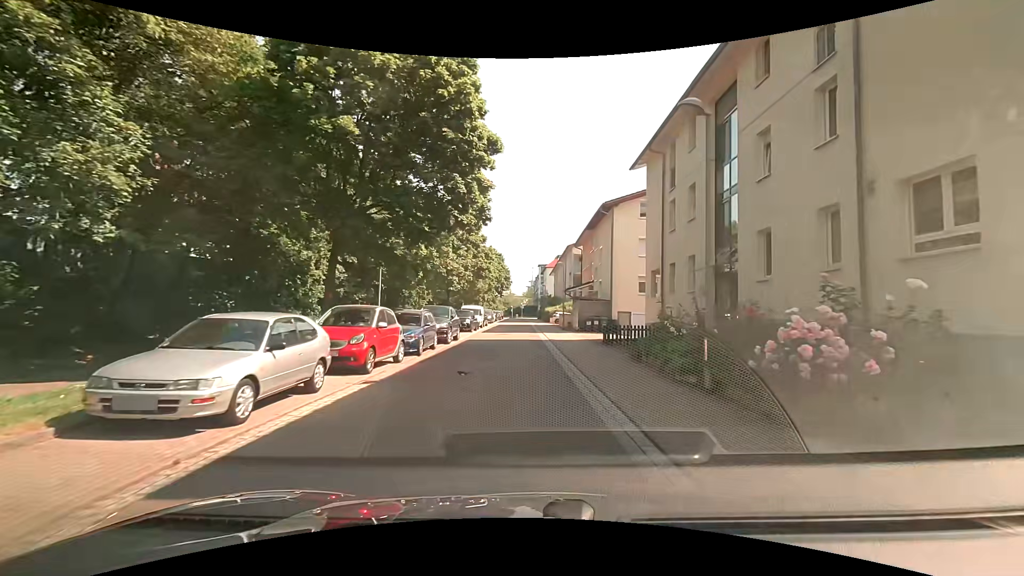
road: residential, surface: asphalt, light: Day
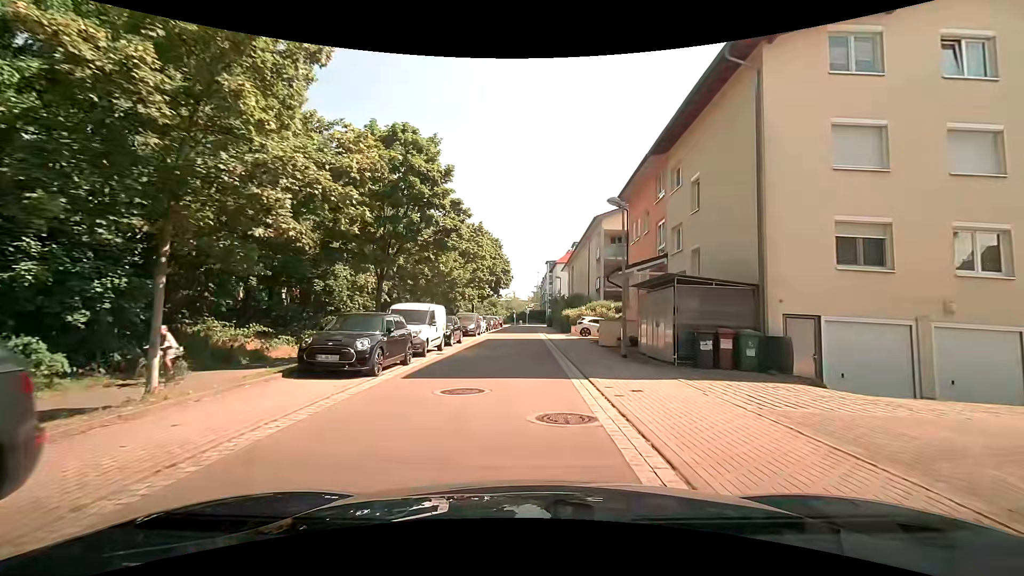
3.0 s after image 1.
(-0.1, +22.3) m; -2°
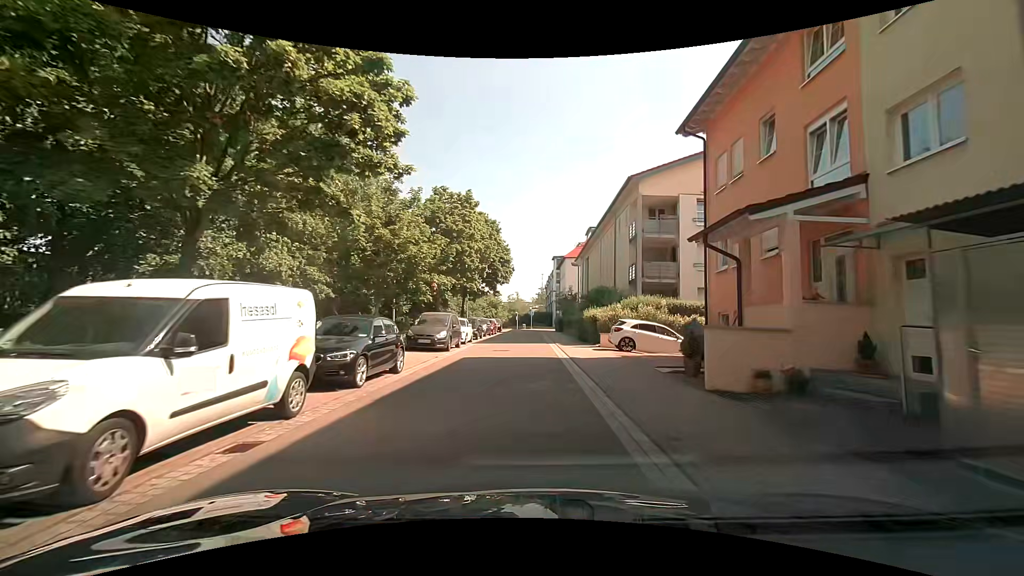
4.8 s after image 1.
(+0.3, +13.1) m; +1°
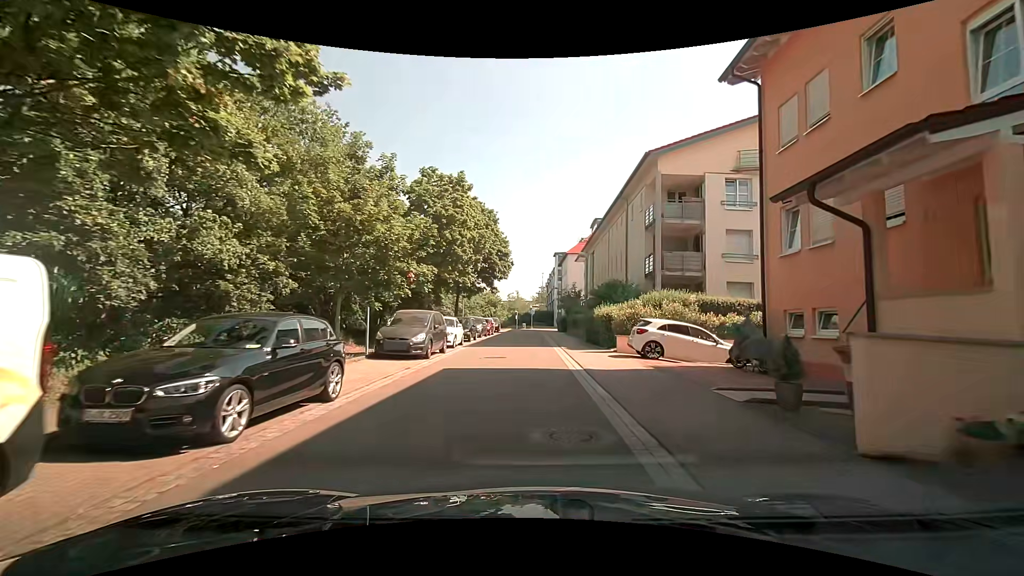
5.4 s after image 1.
(0.0, +4.4) m; 0°
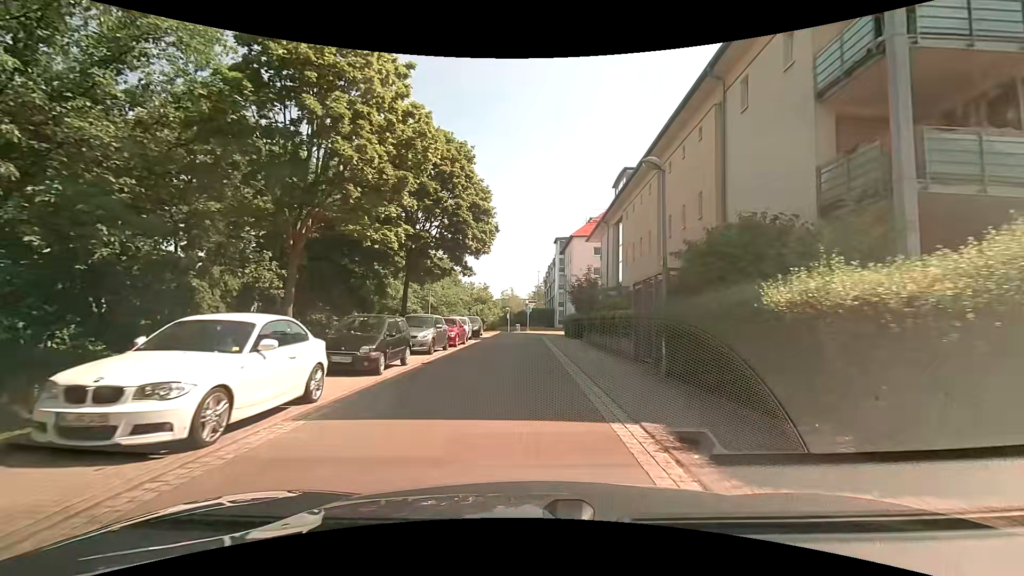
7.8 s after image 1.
(+0.2, +17.3) m; +2°
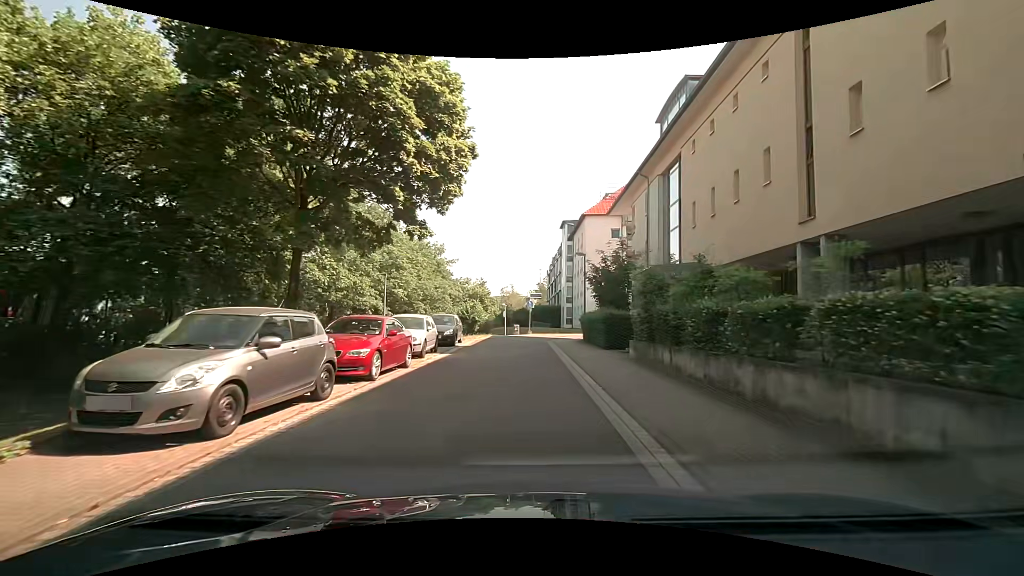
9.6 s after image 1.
(-0.2, +12.9) m; -2°
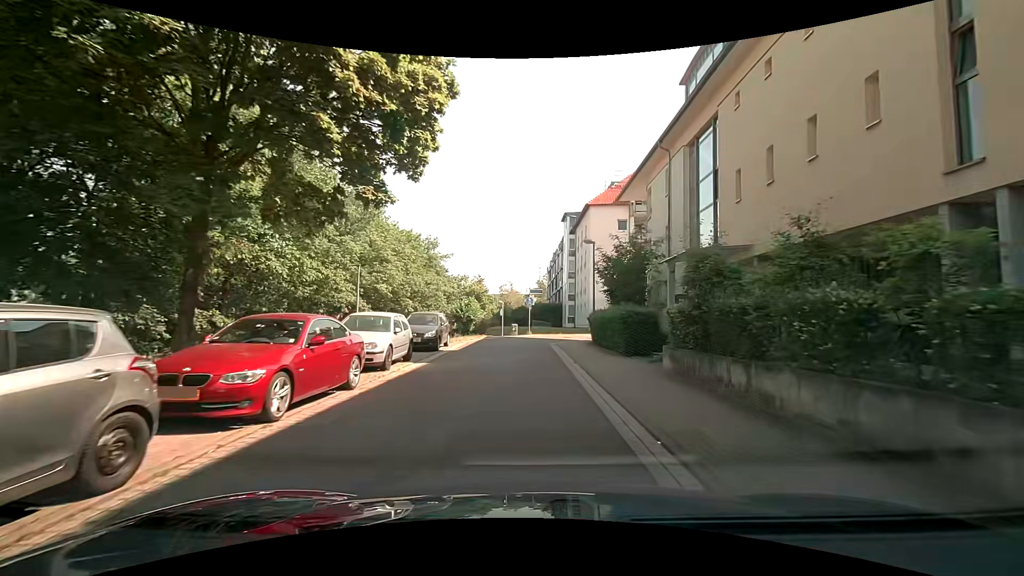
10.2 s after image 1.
(+0.1, +4.2) m; +2°
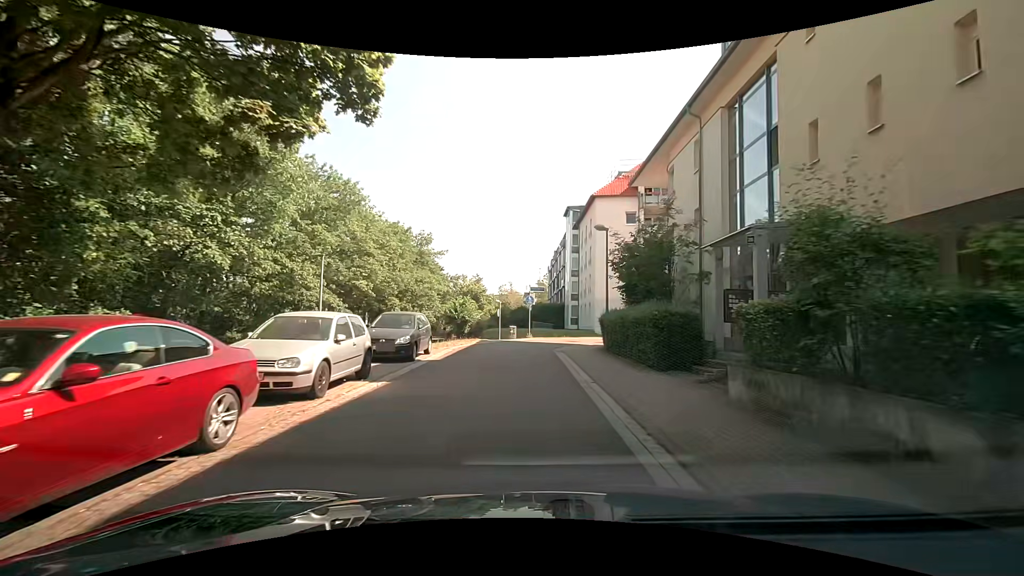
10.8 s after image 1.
(-0.1, +4.1) m; 0°
